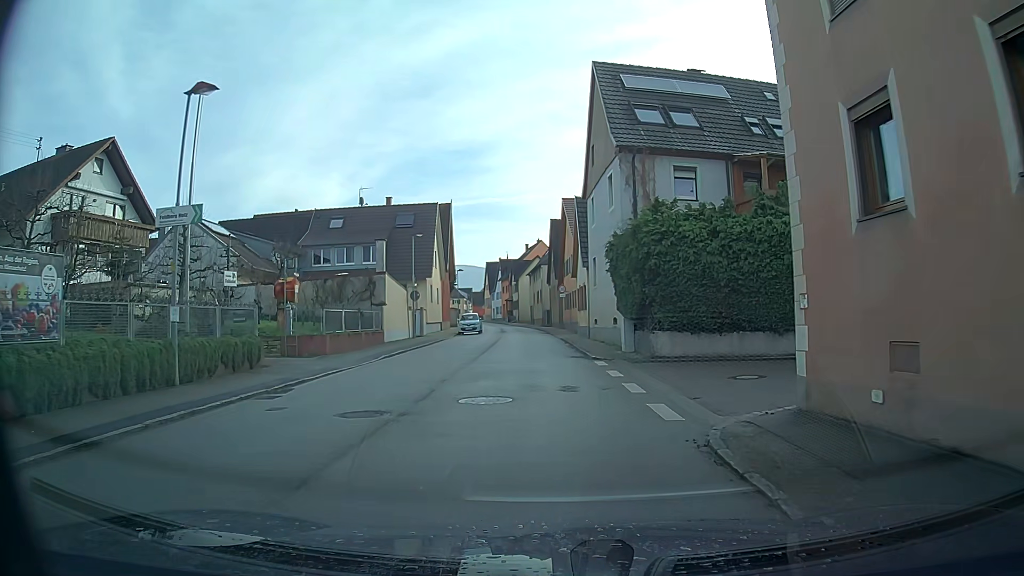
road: secondary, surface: asphalt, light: Day
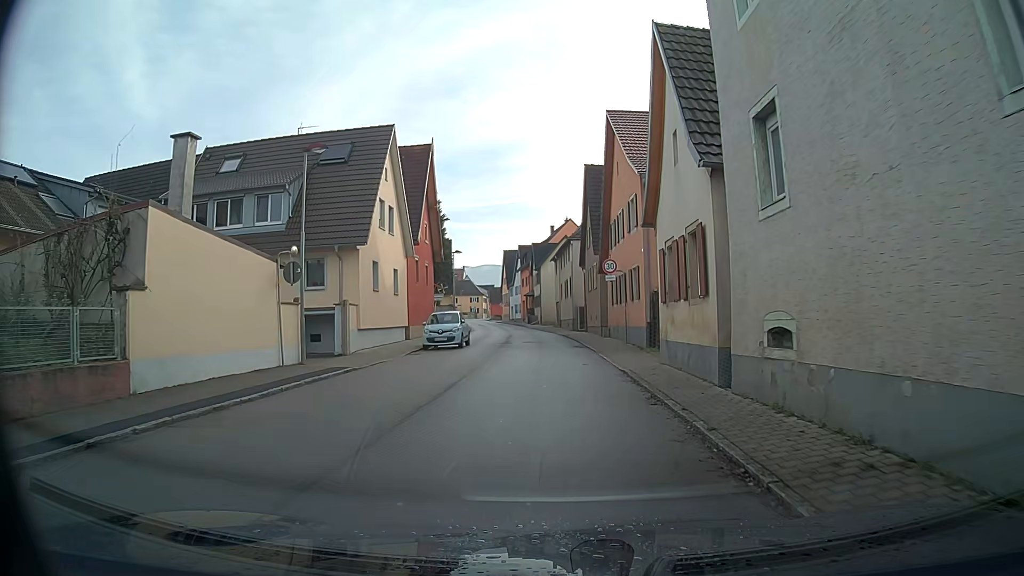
(-0.7, +22.2) m; -3°
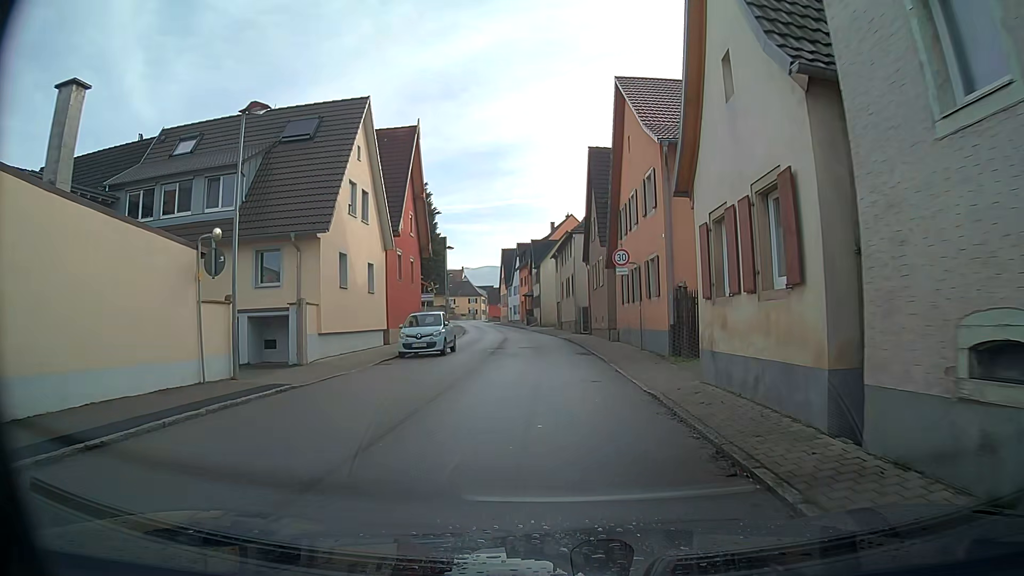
(0.0, +4.5) m; 0°
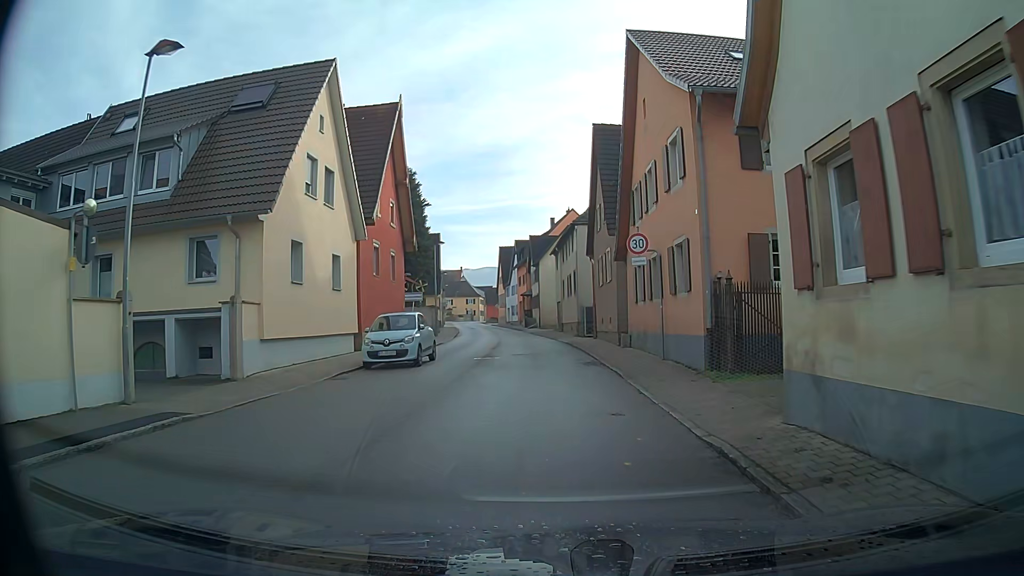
(0.0, +4.5) m; 0°
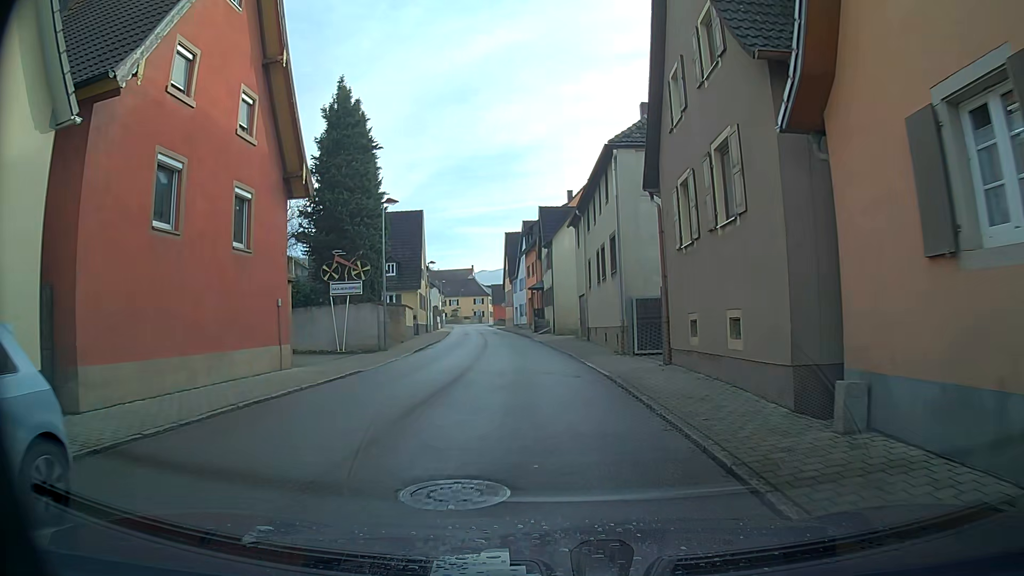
(-0.2, +17.8) m; -2°
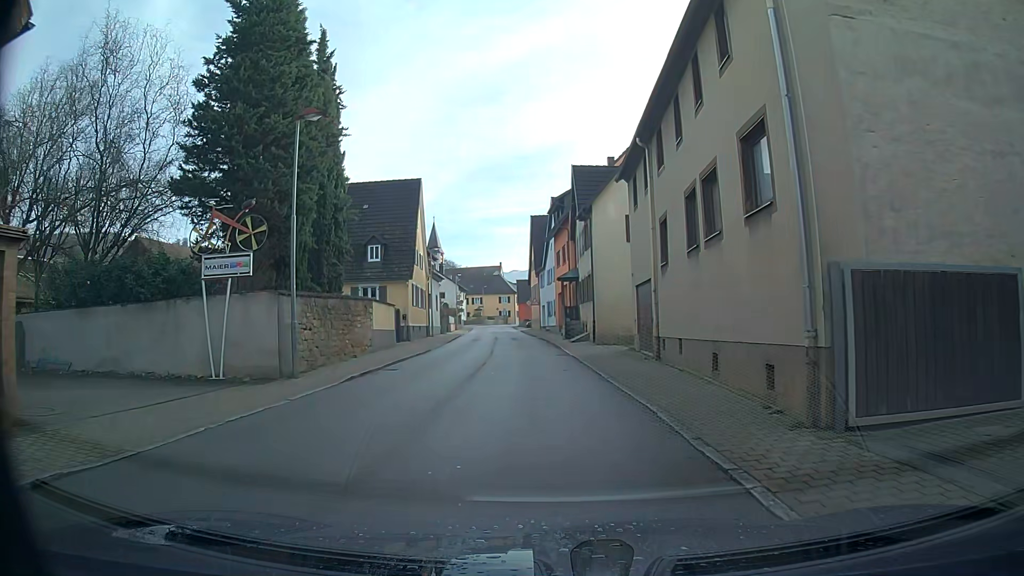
(-0.3, +13.3) m; -3°
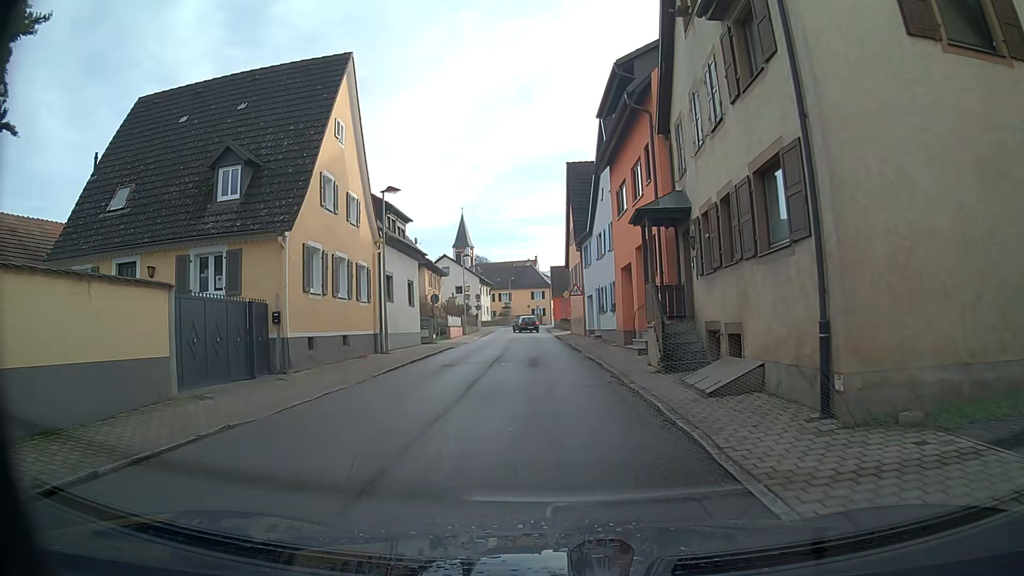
(-0.6, +22.3) m; -3°
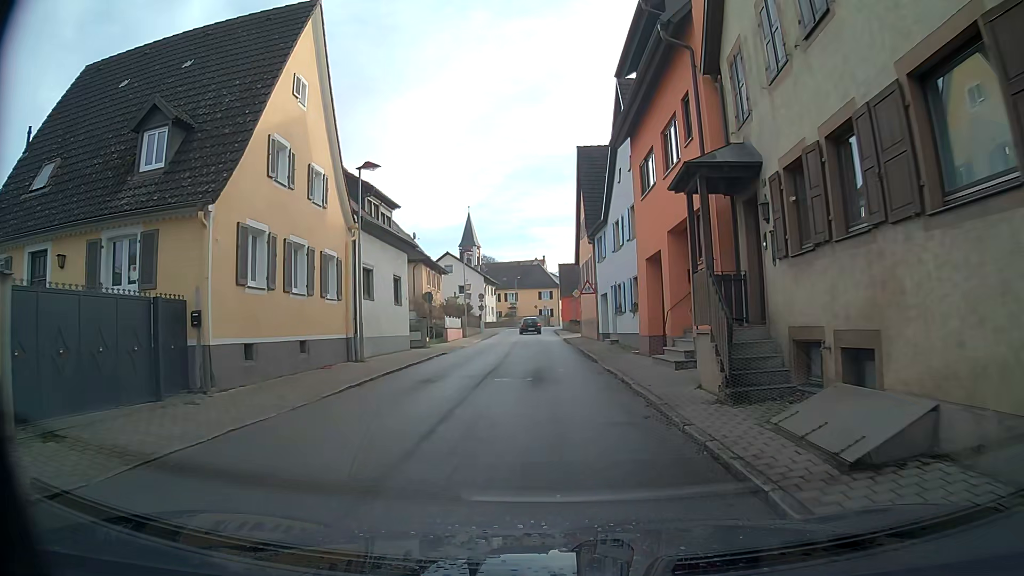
(0.0, +4.4) m; 0°
(0, +10) (0, +20) (-1, +30) (-1, +40) (-1, +50) (-2, +60) (-1, +70) (+1, +80) (+4, +89) (+6, +99) m
